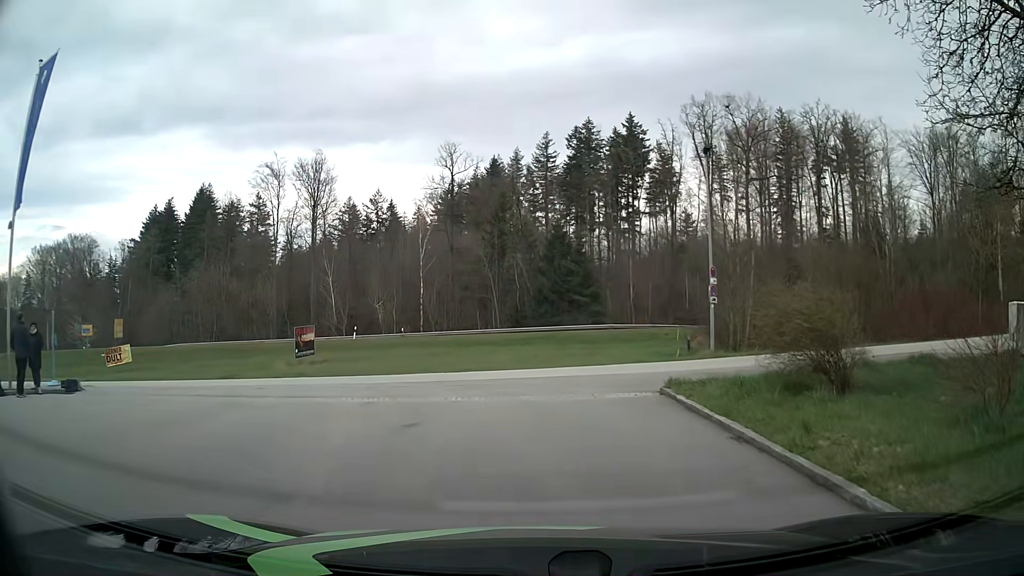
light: Day
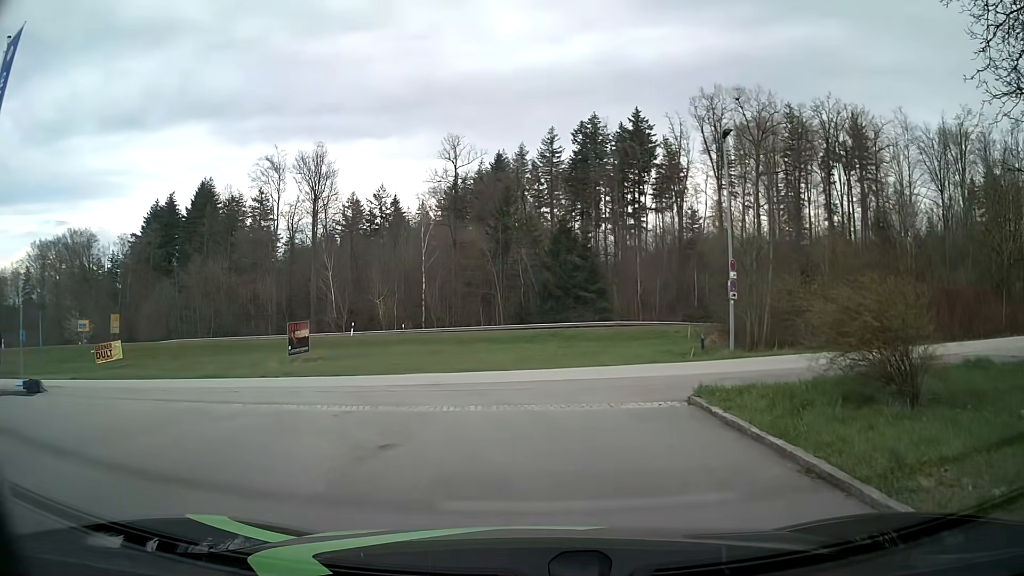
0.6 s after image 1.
(0.0, +1.9) m; 0°
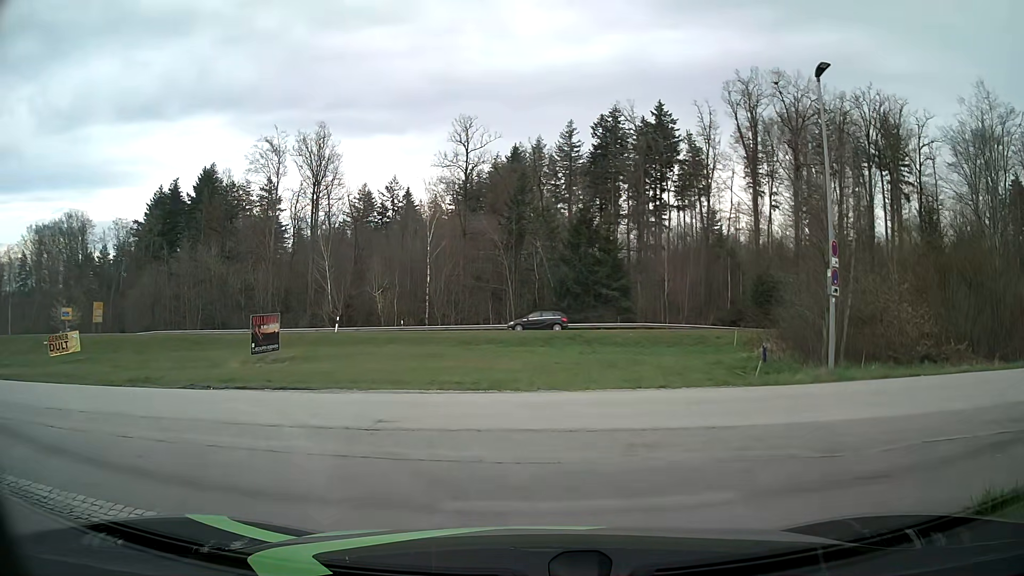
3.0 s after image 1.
(-0.2, +7.0) m; -3°
